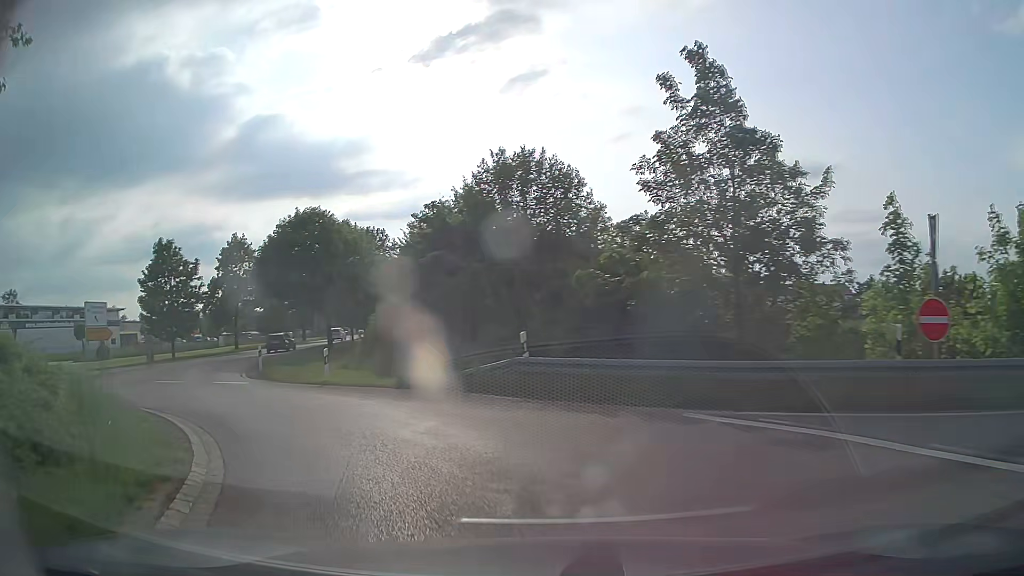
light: Day
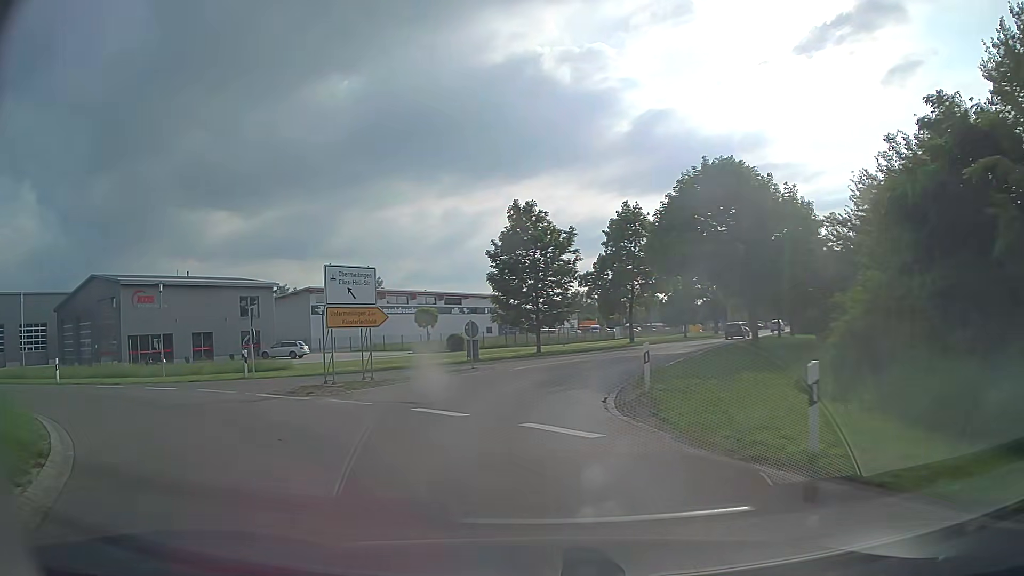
(-4.1, +12.8) m; -35°
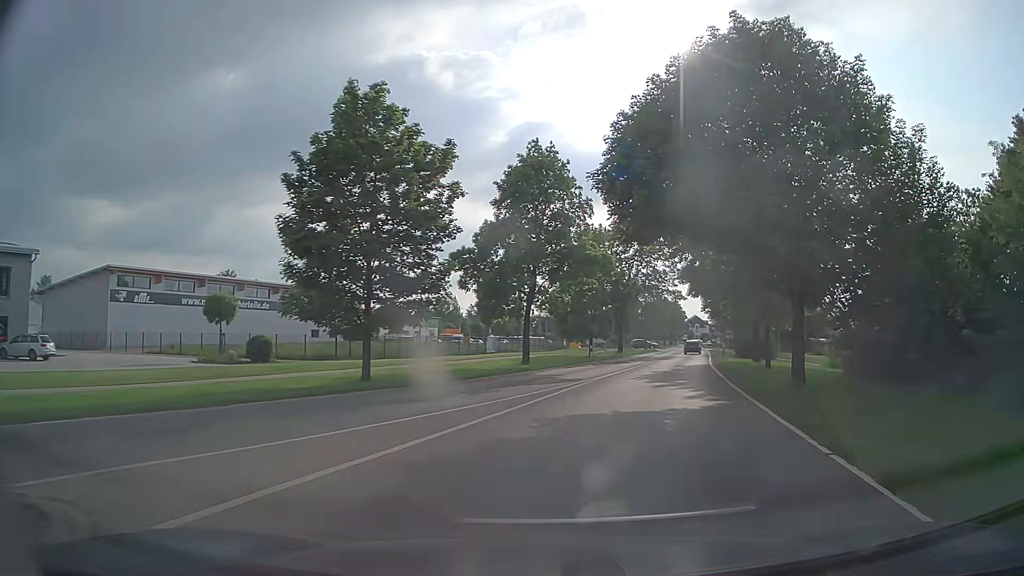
(0.0, +20.7) m; +10°
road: tertiary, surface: asphalt
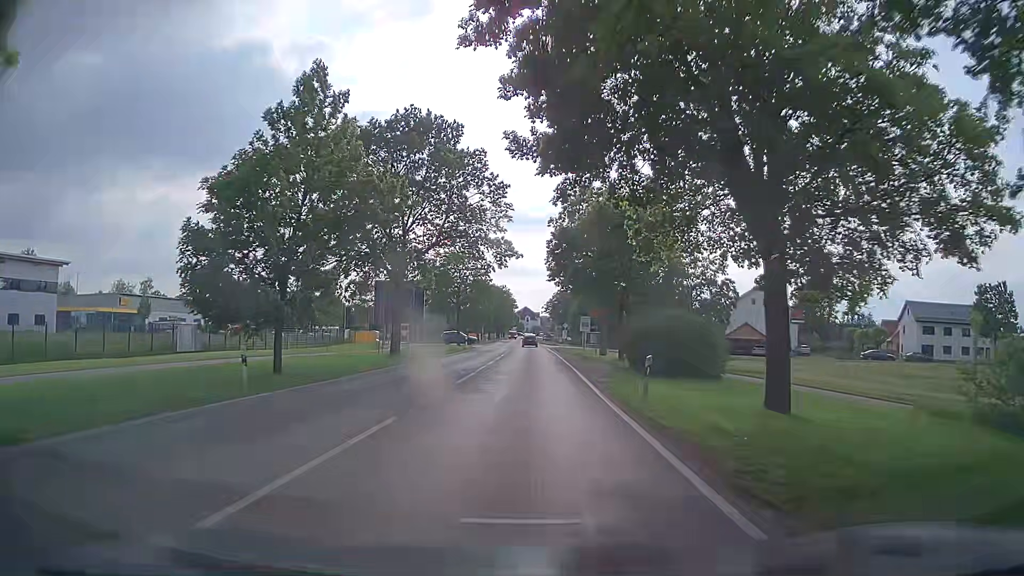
(+6.3, +31.5) m; +15°
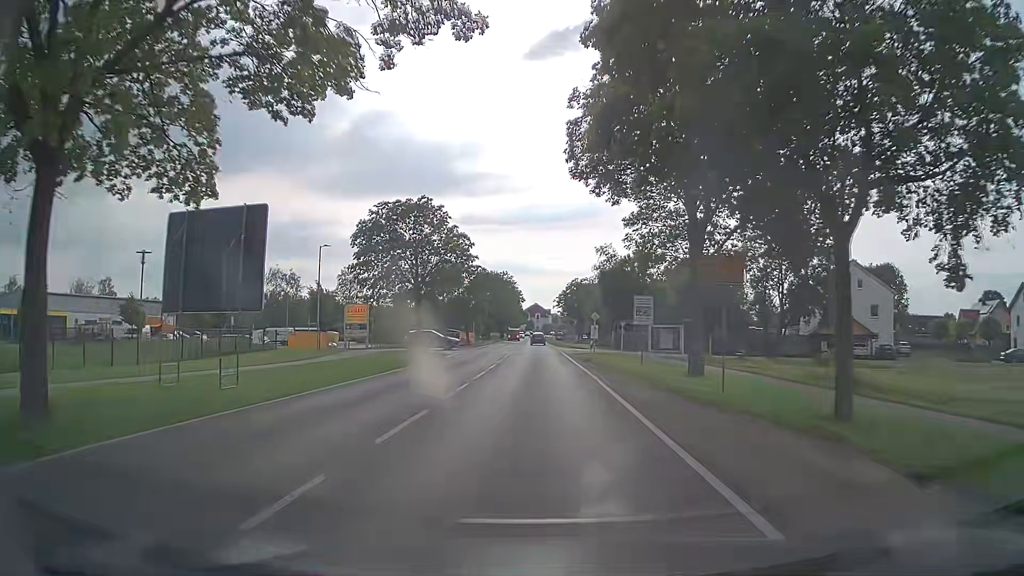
(-0.1, +28.2) m; -1°
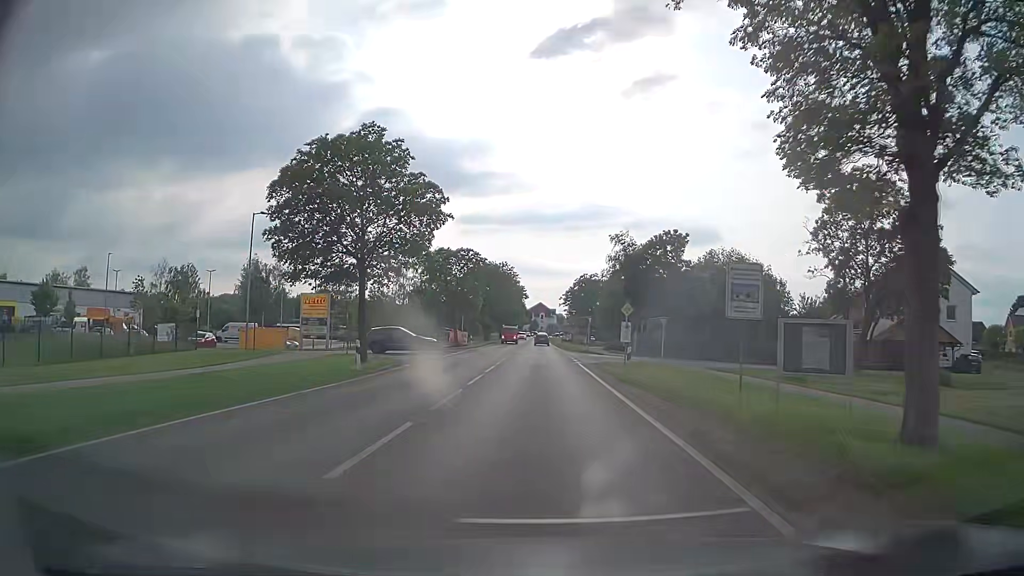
(-0.1, +14.2) m; 0°
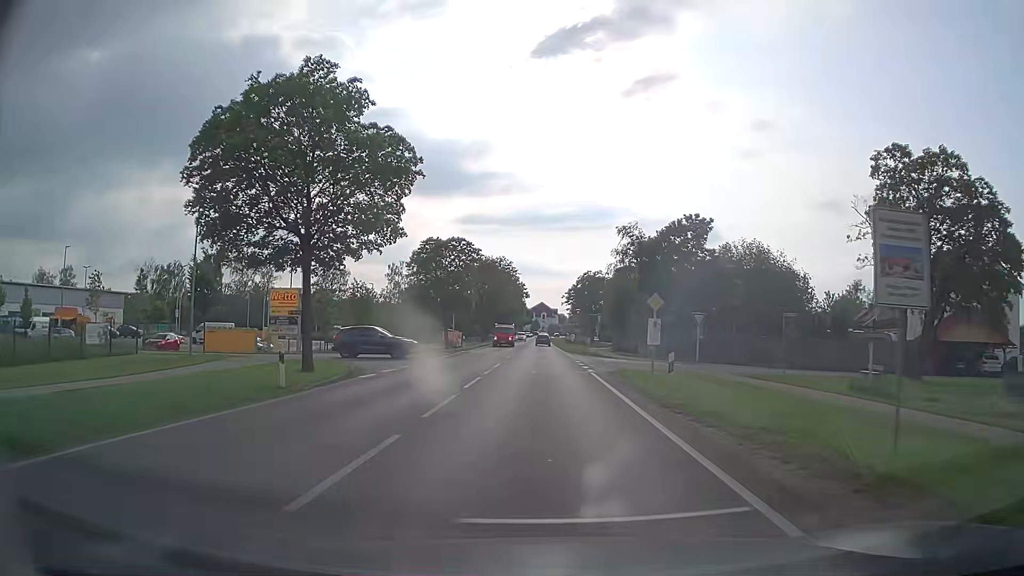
(0.0, +7.1) m; 0°
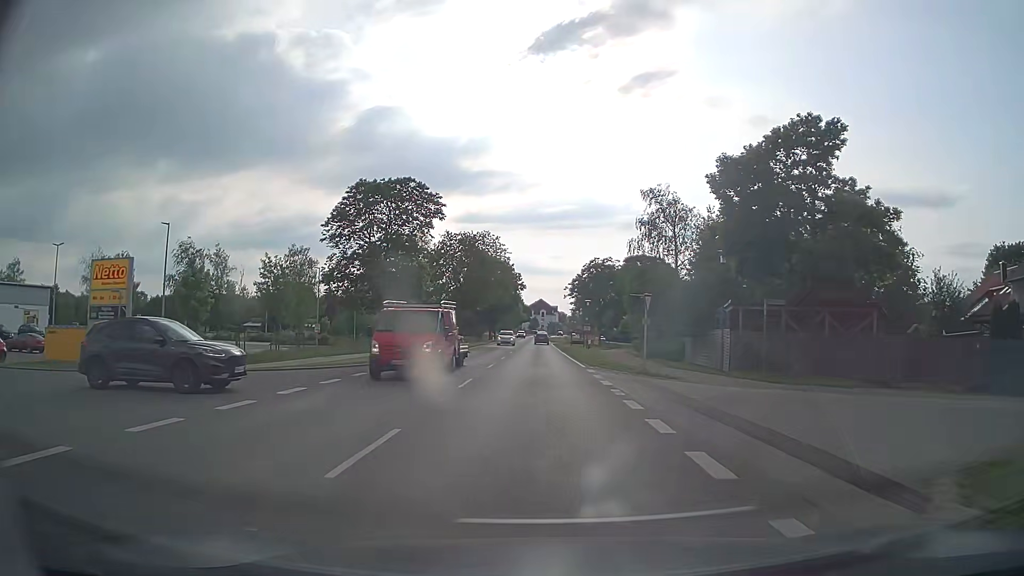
(-0.1, +21.4) m; -1°
(0, +10) (0, +20) (0, +30) (0, +40) (0, +50) (0, +60) (0, +70) (0, +80) (0, +90) (0, +100) m
